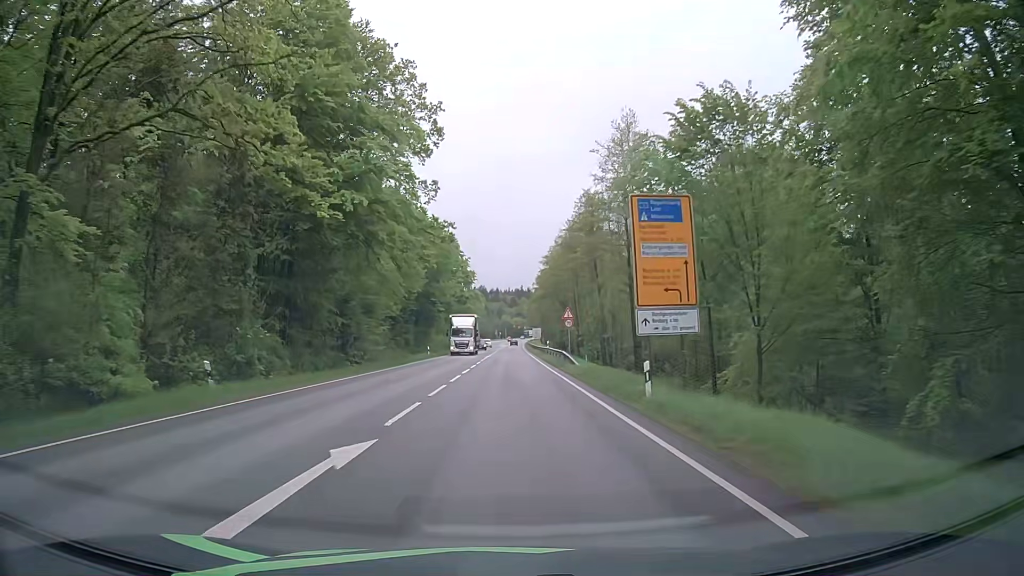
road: secondary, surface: asphalt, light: Day
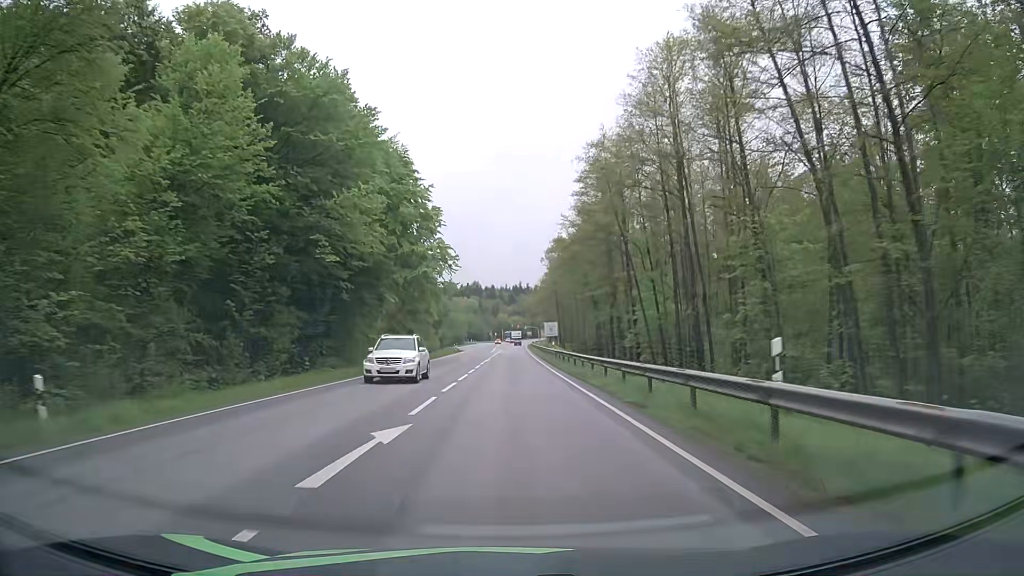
(-0.1, +52.1) m; 0°
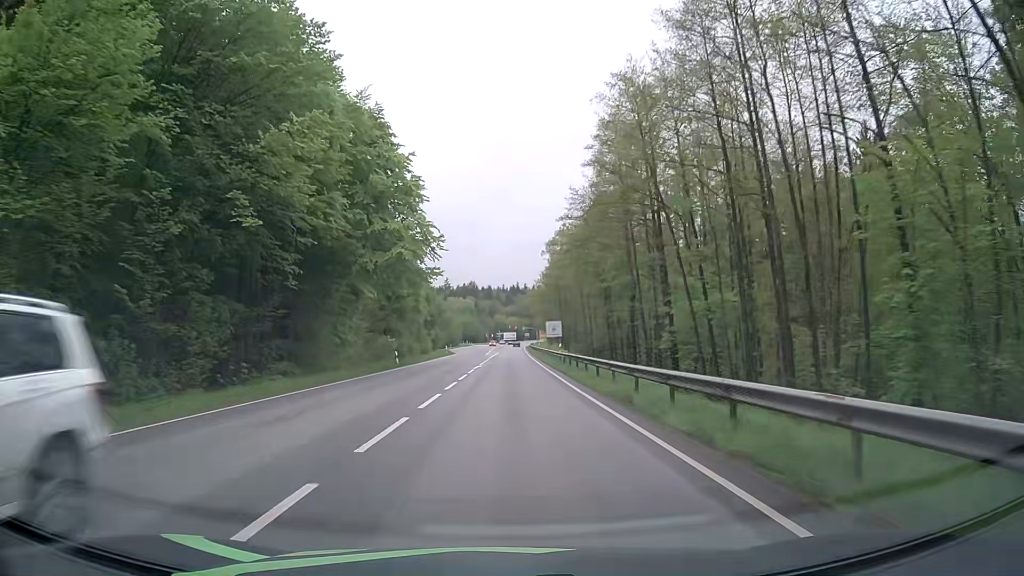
(+0.1, +10.4) m; +1°
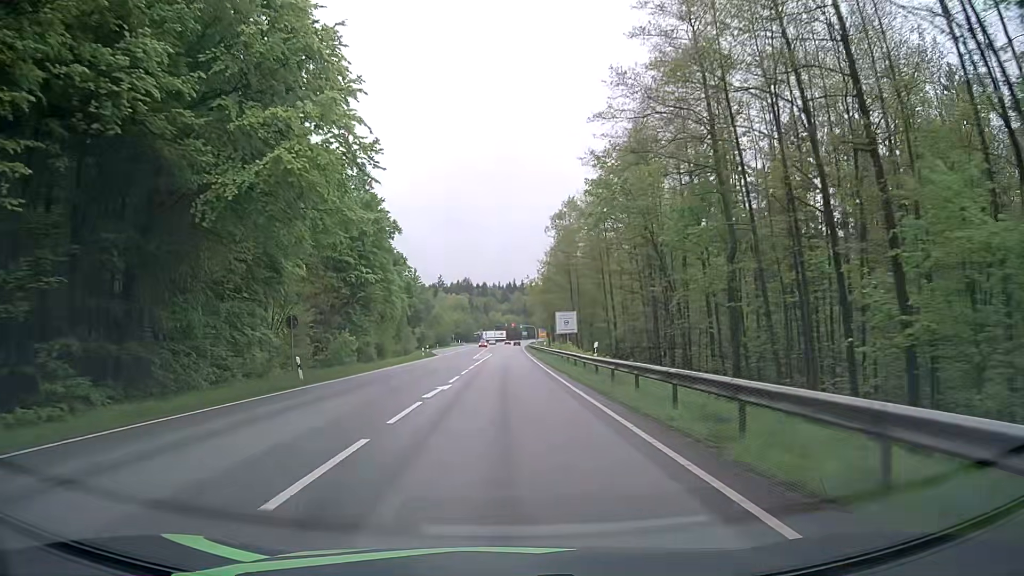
(0.0, +20.8) m; 0°
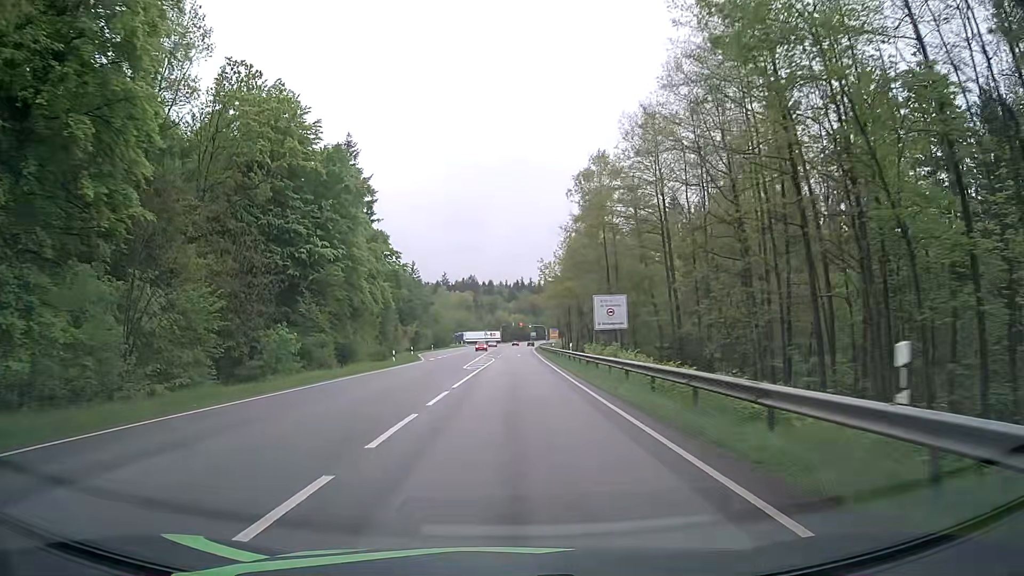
(-0.2, +20.7) m; -1°
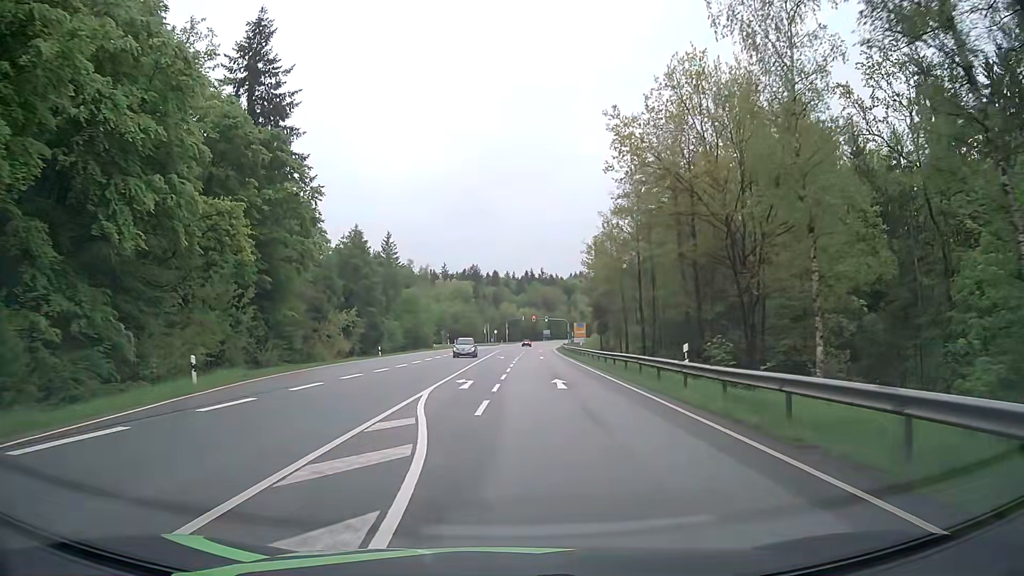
(0.0, +50.1) m; -1°
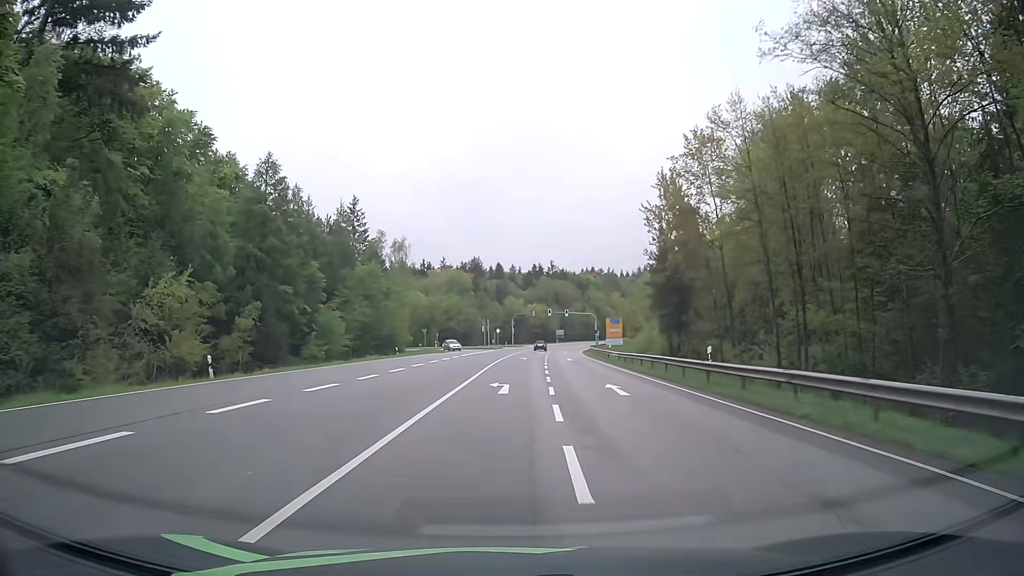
(-0.1, +36.6) m; 0°
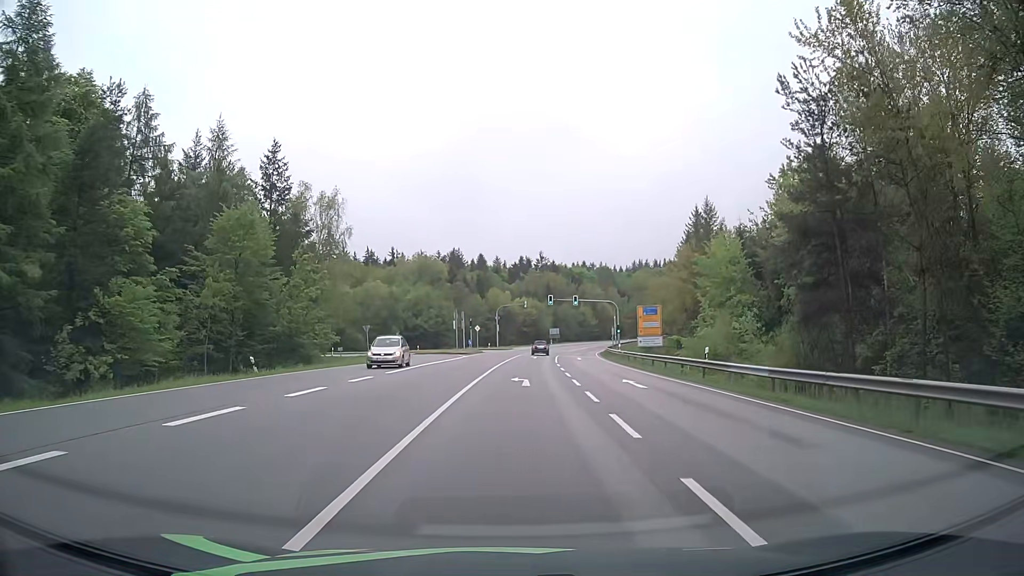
(+0.3, +31.8) m; +2°
(0, +10) (0, +20) (0, +30) (+1, +40) (+1, +50) (+2, +60) (+2, +70) (+1, +80) (-5, +88) (-14, +91) m
